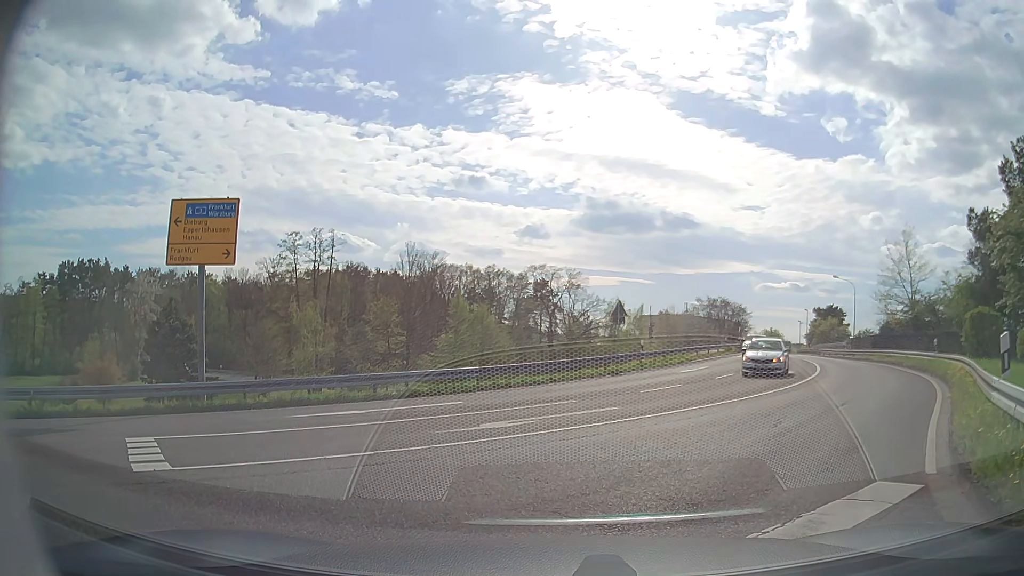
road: unclassified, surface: asphalt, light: Day
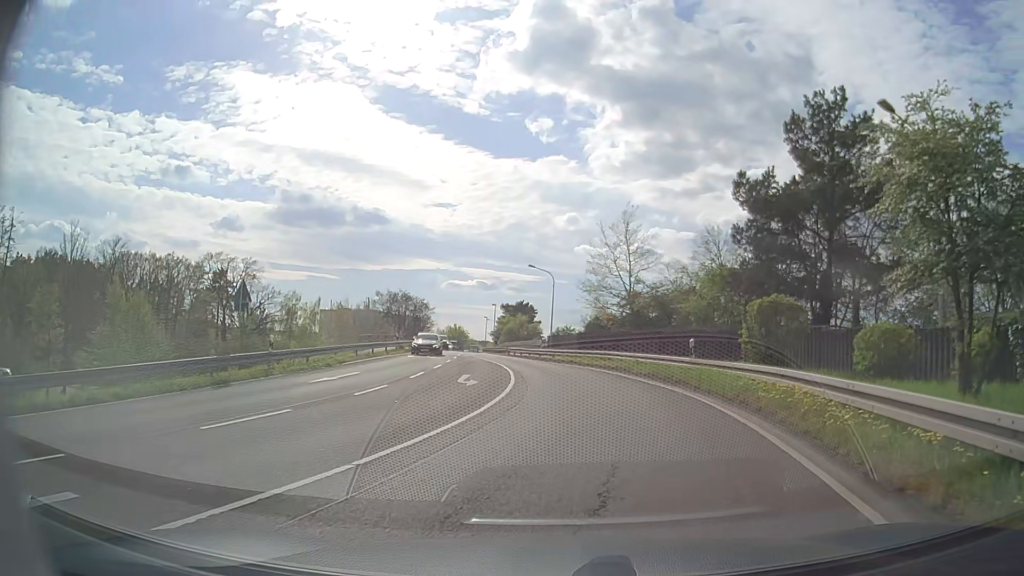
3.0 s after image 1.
(+2.5, +9.1) m; +28°
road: primary
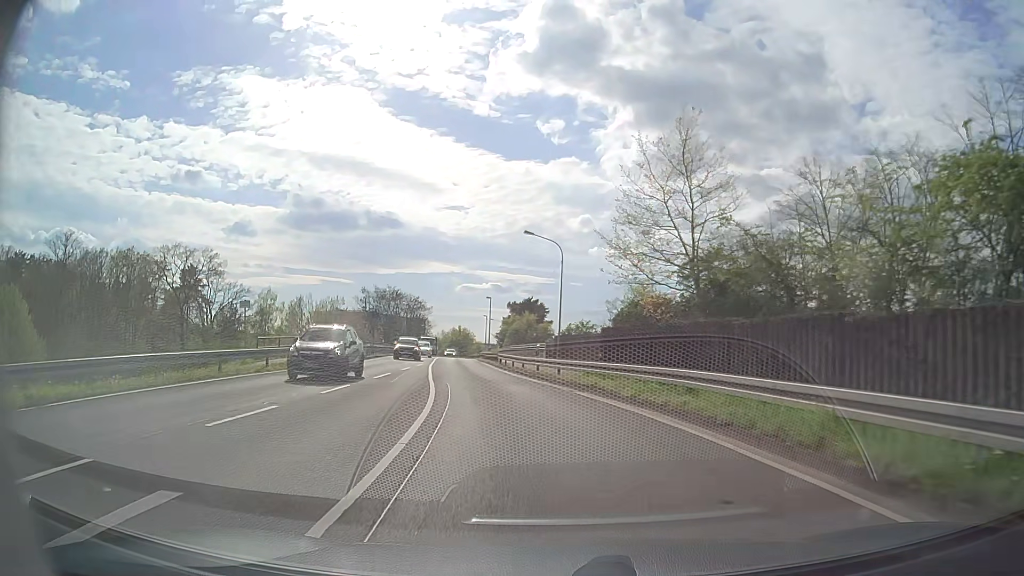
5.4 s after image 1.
(+0.5, +19.8) m; 0°
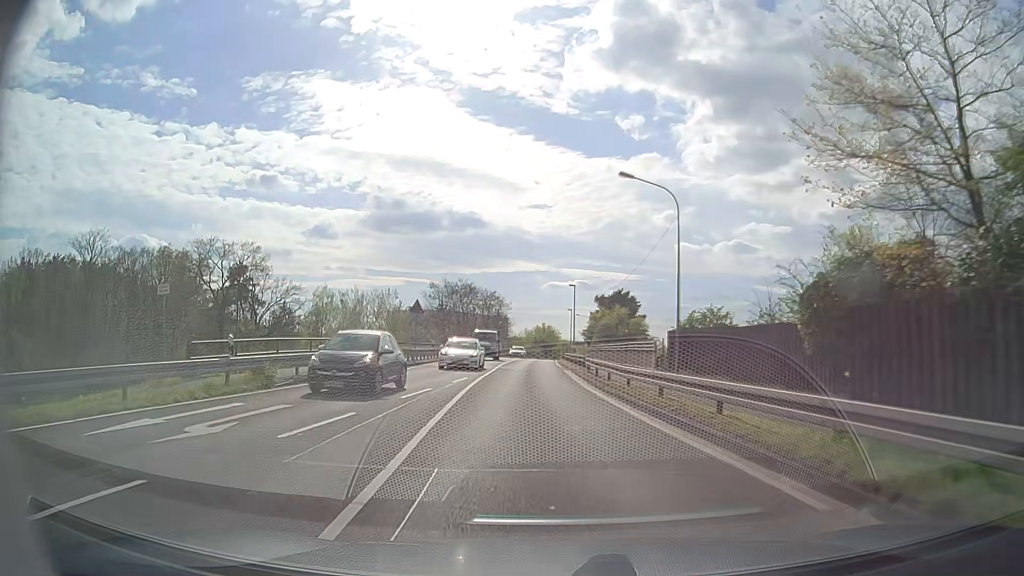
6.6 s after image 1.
(-1.0, +13.8) m; -8°
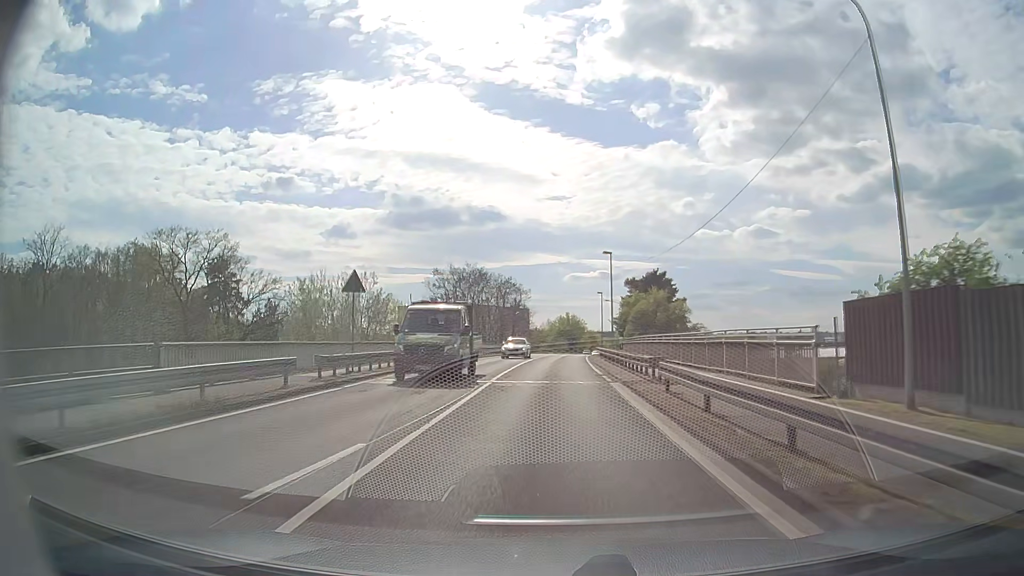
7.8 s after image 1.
(-0.4, +16.0) m; -2°
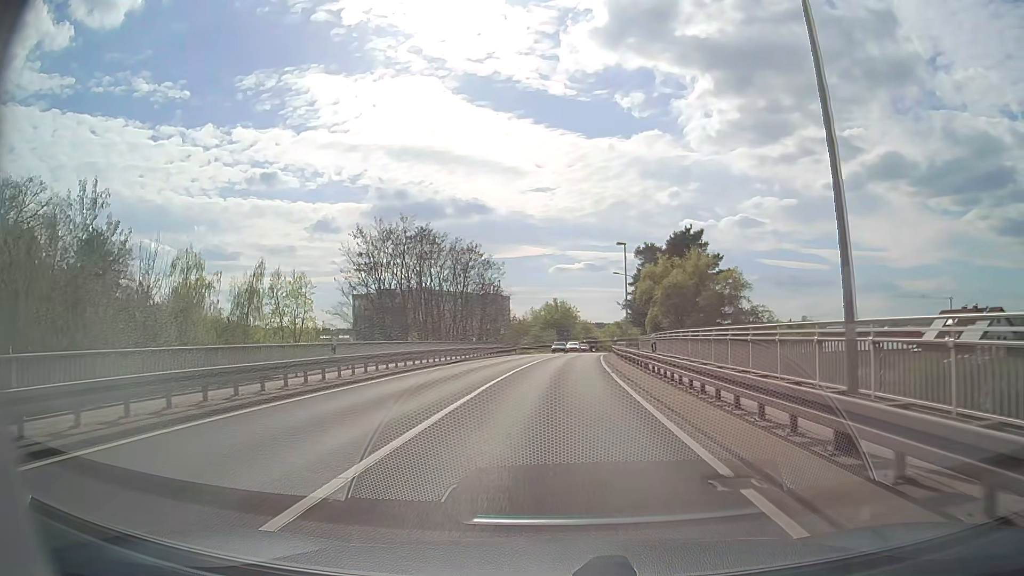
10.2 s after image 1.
(0.0, +32.0) m; +1°
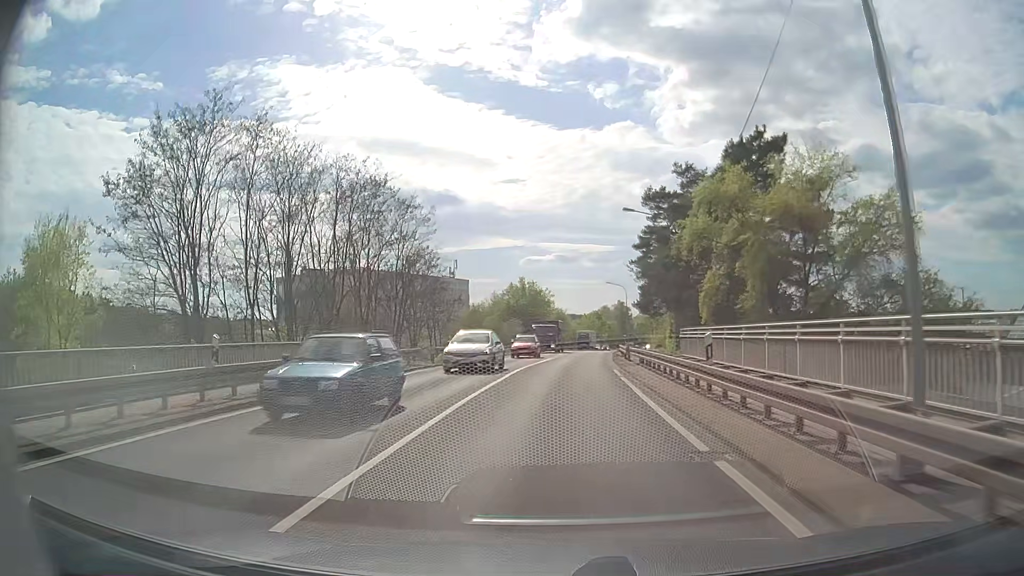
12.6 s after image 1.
(+0.5, +30.8) m; +2°
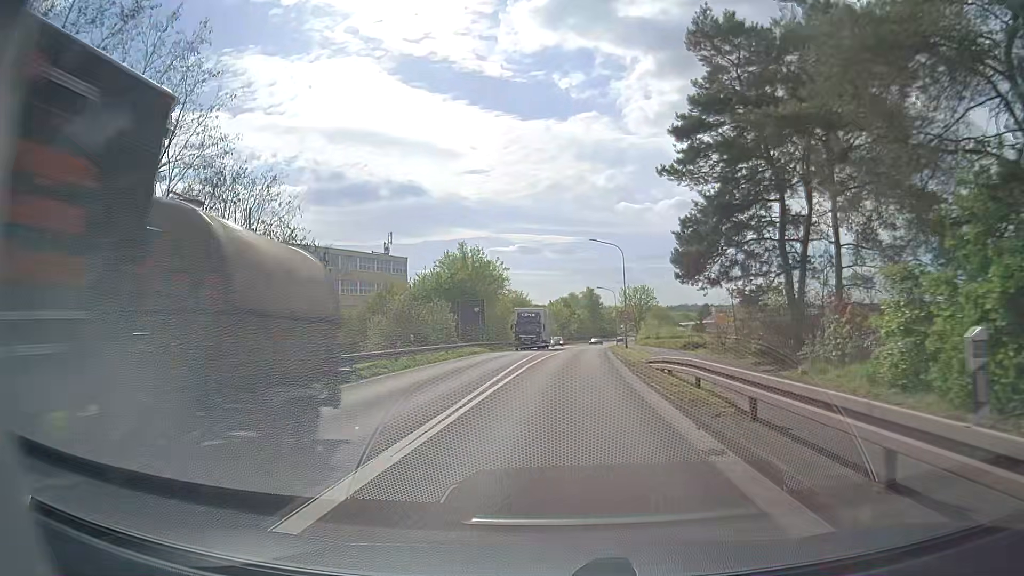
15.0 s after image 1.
(+0.8, +30.4) m; +3°
(0, +10) (0, +20) (+1, +30) (+1, +40) (+2, +50) (+3, +60) (+3, +70) (+4, +80) (+5, +90) (+6, +100) m
